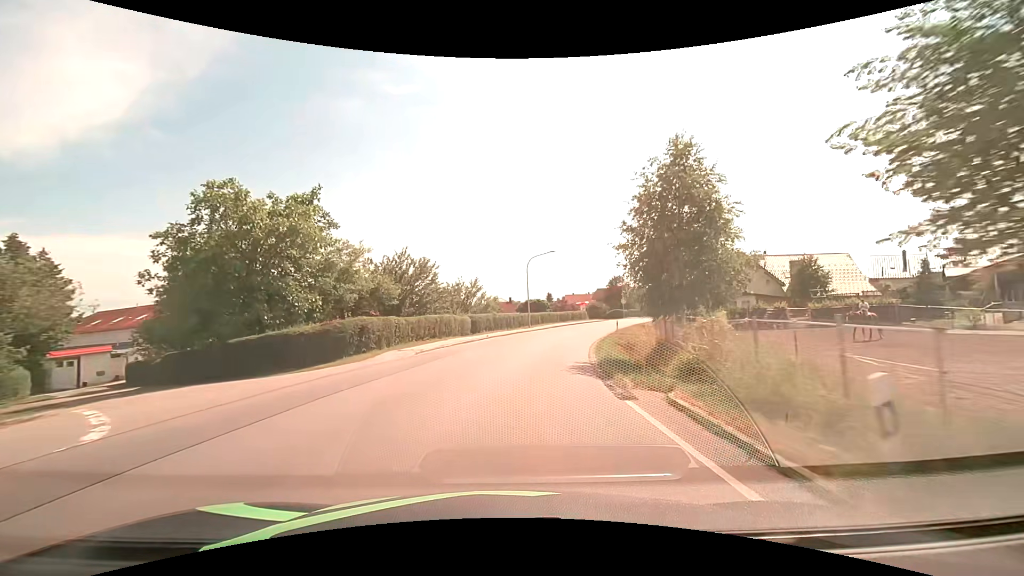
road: tertiary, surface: asphalt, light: Day
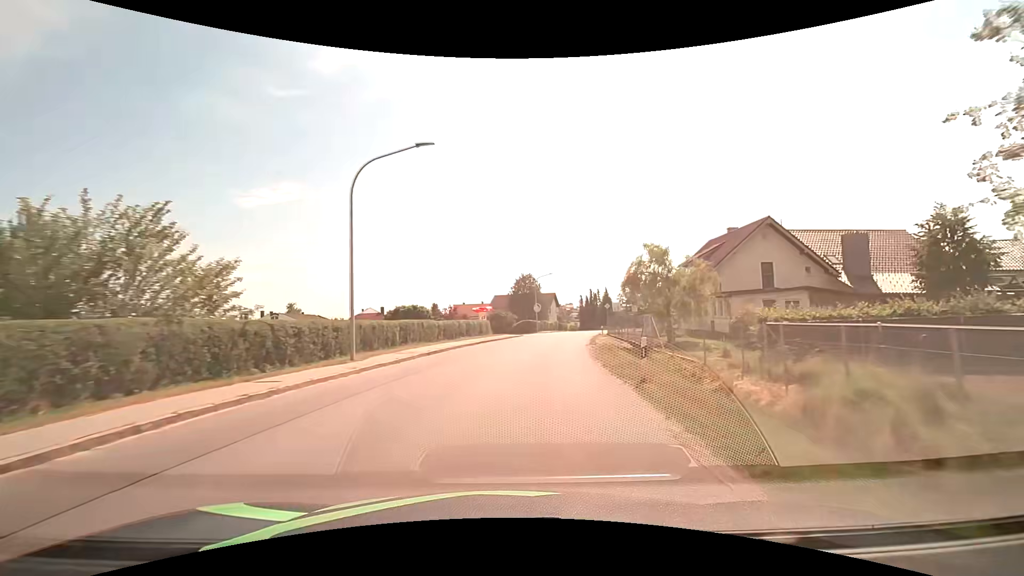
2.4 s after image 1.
(+2.9, +30.4) m; +12°
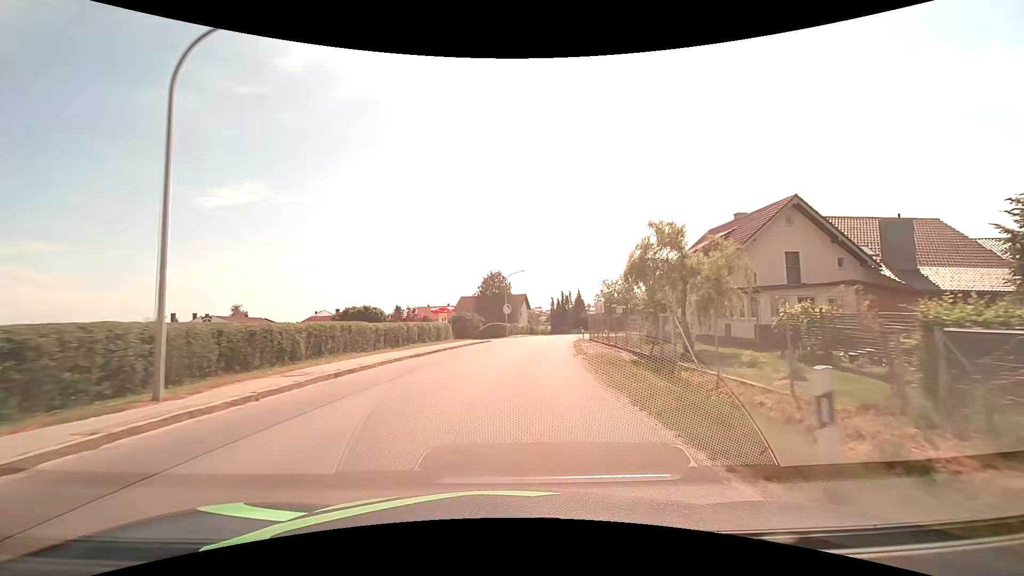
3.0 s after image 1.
(+0.2, +7.6) m; +4°
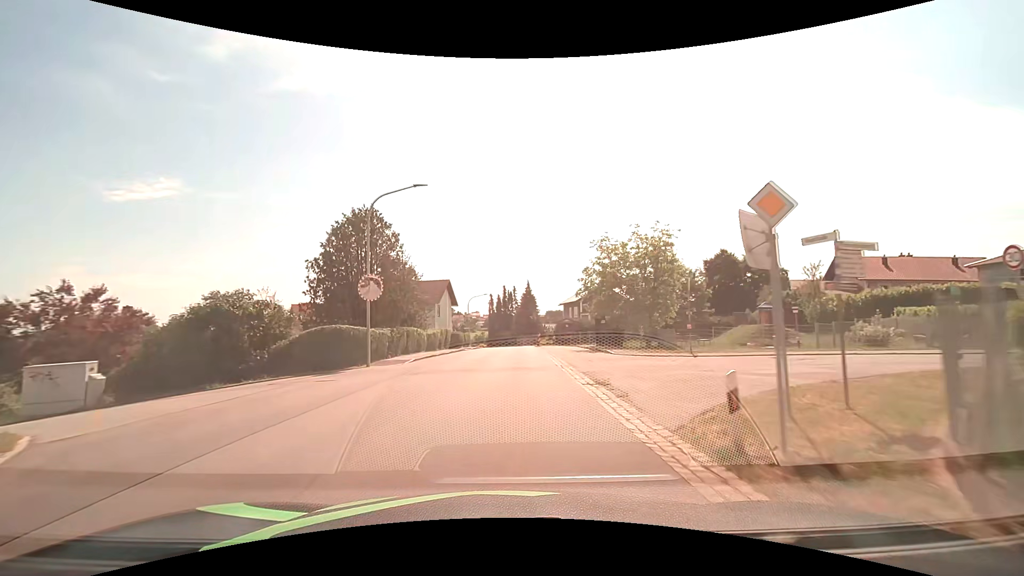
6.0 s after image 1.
(+3.2, +37.6) m; +8°
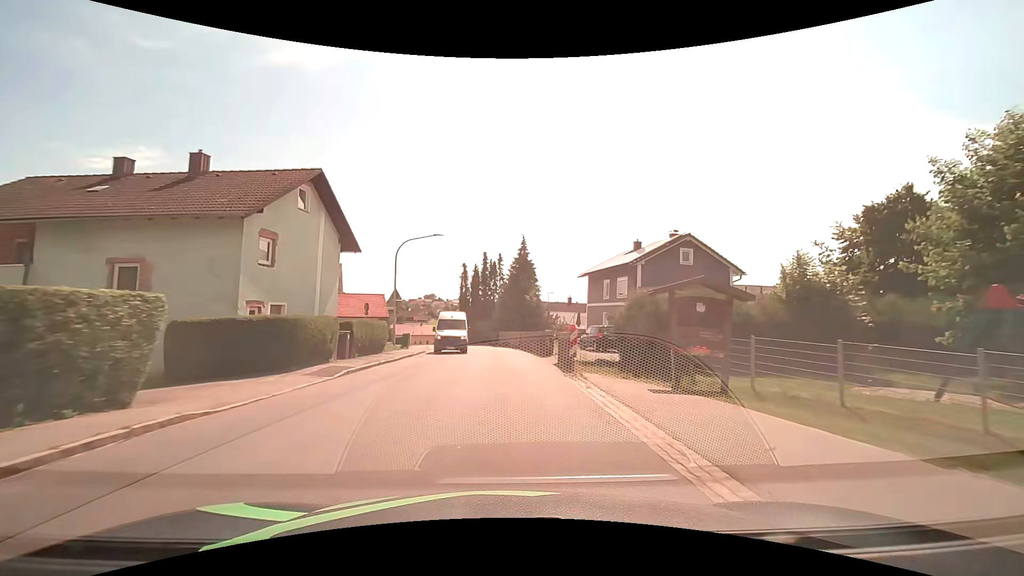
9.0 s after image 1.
(+0.5, +38.1) m; +2°
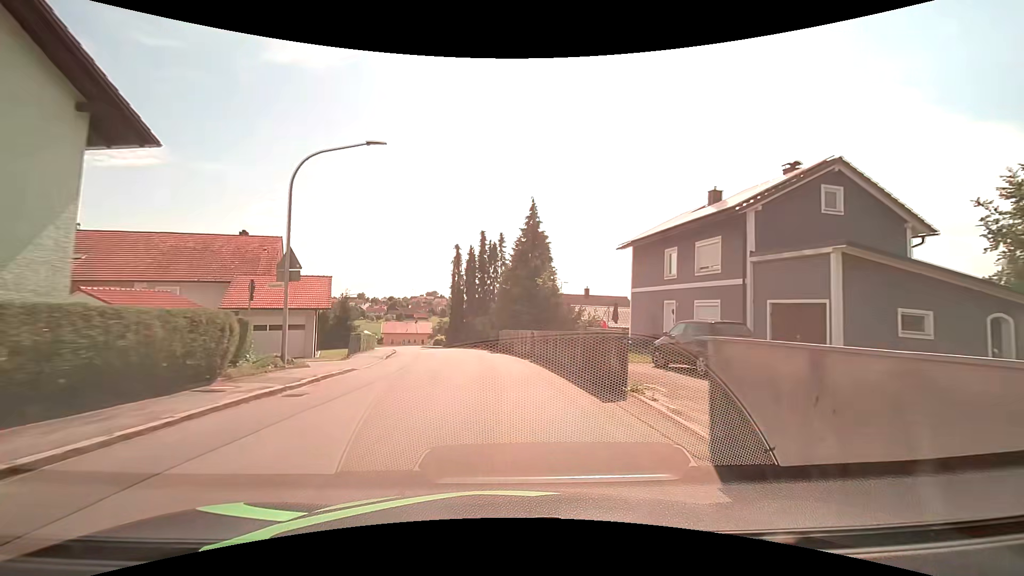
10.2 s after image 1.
(0.0, +15.5) m; 0°
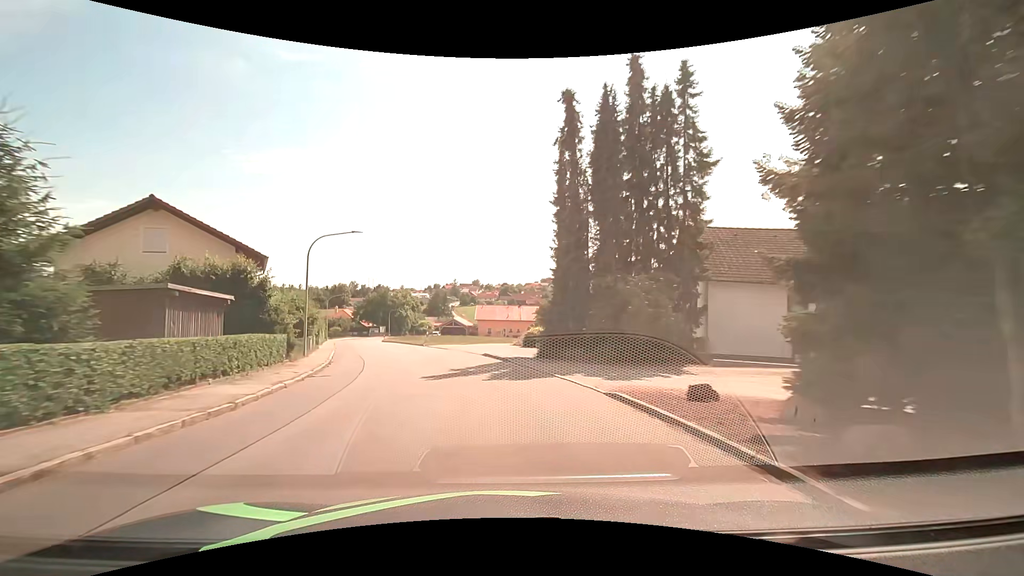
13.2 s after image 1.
(-3.6, +38.5) m; -13°
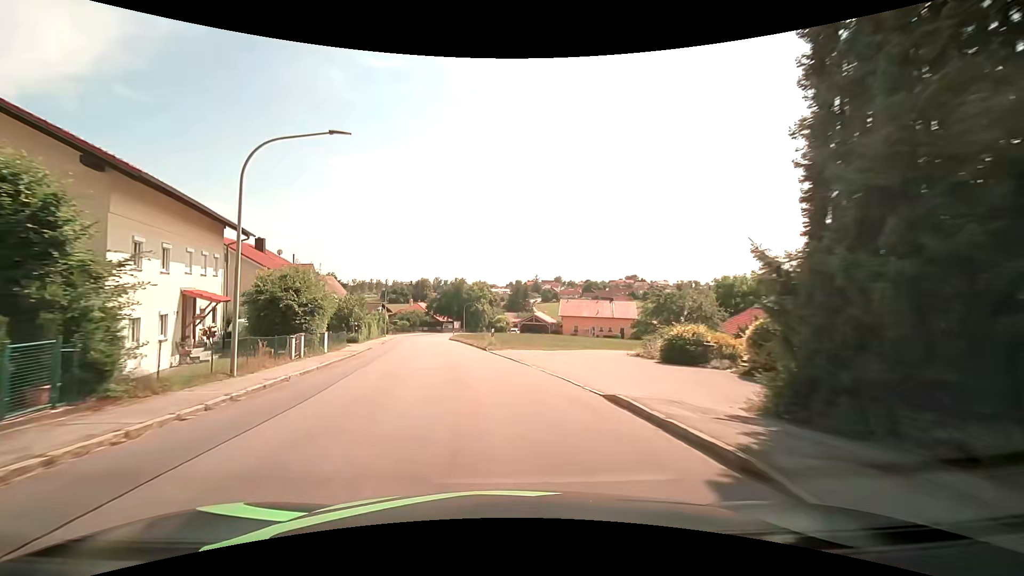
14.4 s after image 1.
(-1.3, +15.4) m; -10°
(-1, +10) (-2, +20) (-4, +30) (-5, +40) (-7, +49) (-9, +59) (-10, +69) (-11, +79) (-11, +89) (-9, +99) m
